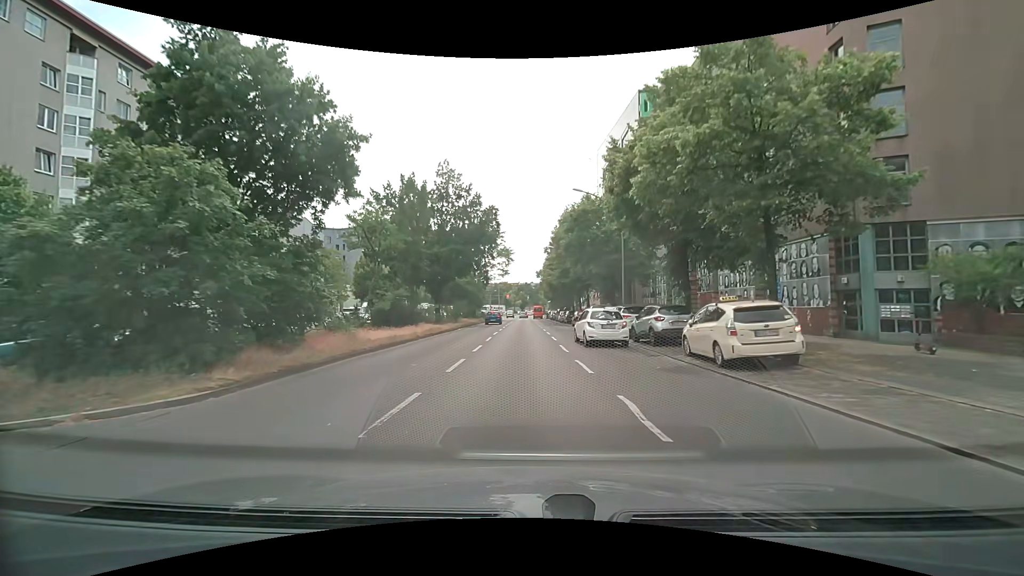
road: primary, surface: asphalt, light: Day
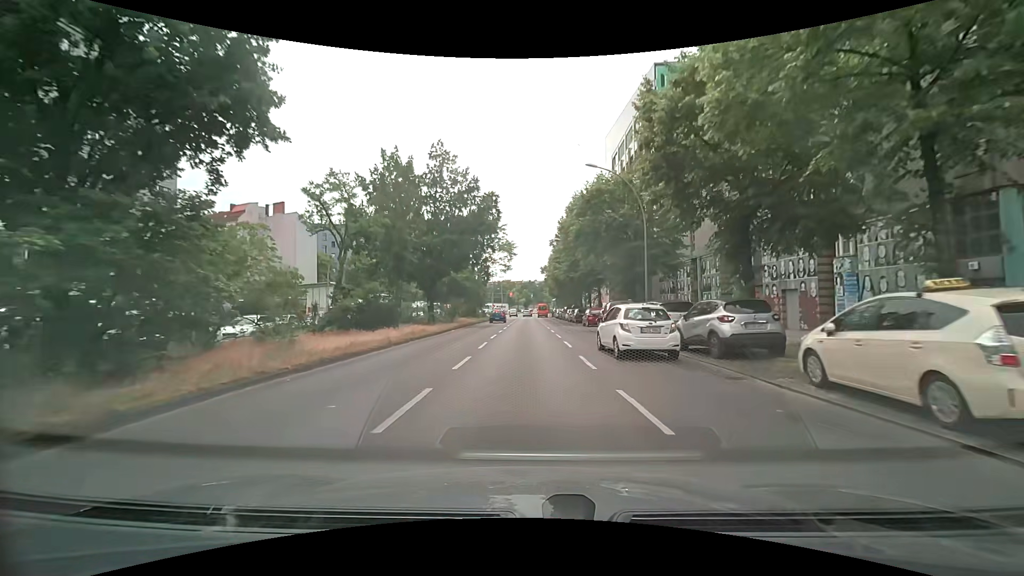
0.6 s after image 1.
(-0.1, +5.8) m; -1°
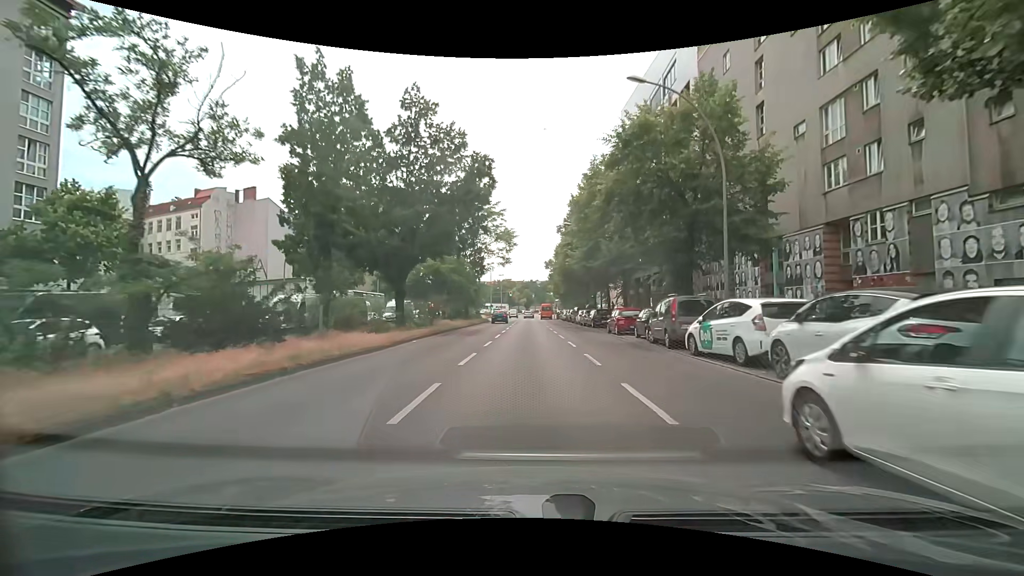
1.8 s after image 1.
(-0.1, +11.9) m; 0°
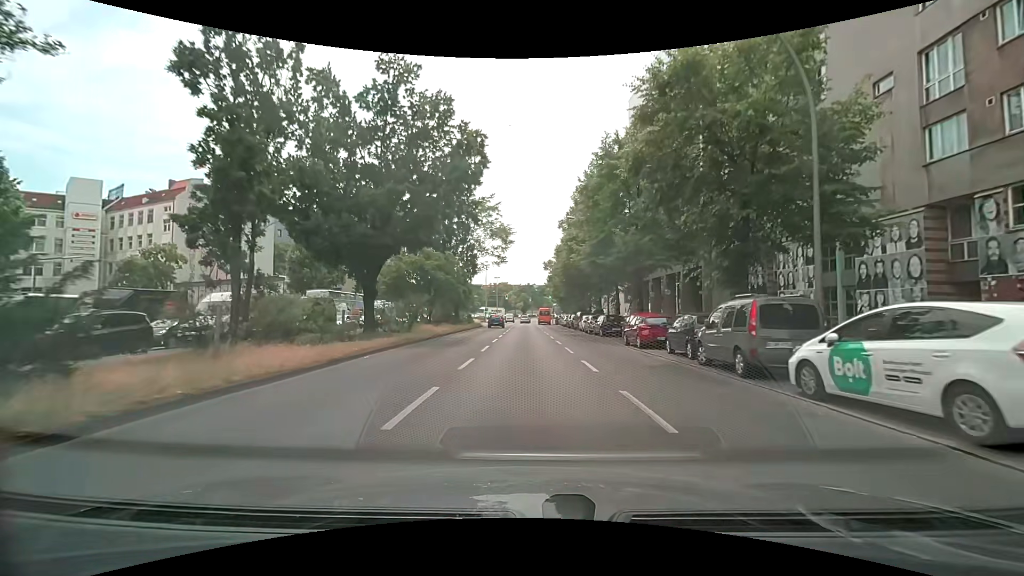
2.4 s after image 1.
(0.0, +6.1) m; 0°
